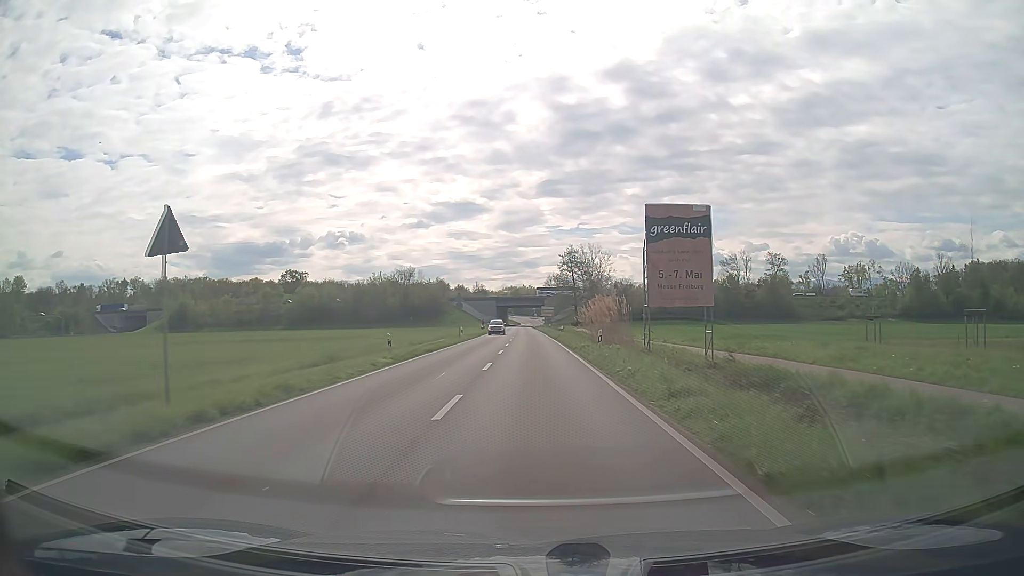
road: secondary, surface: asphalt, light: Day
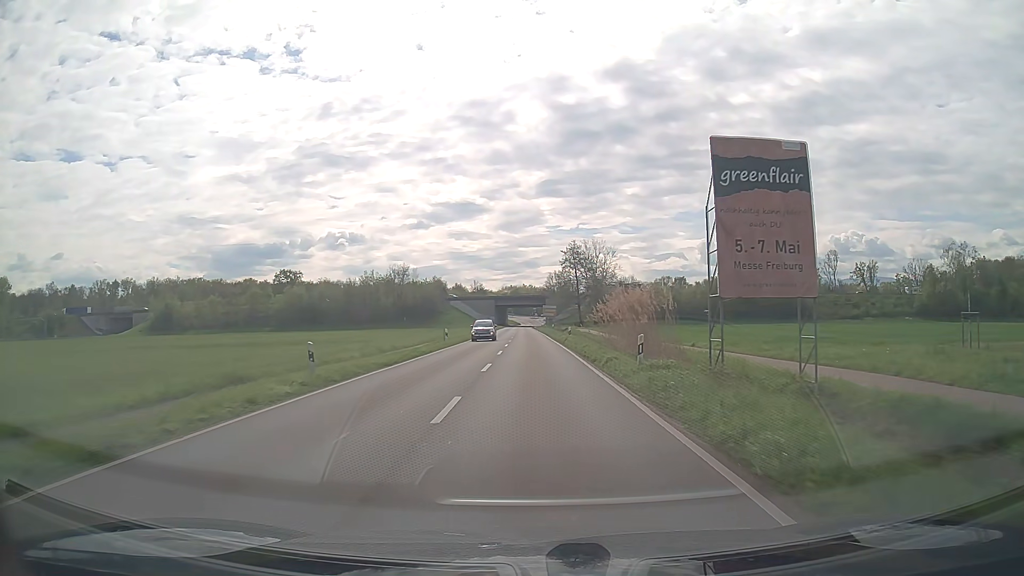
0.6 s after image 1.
(0.0, +9.4) m; 0°
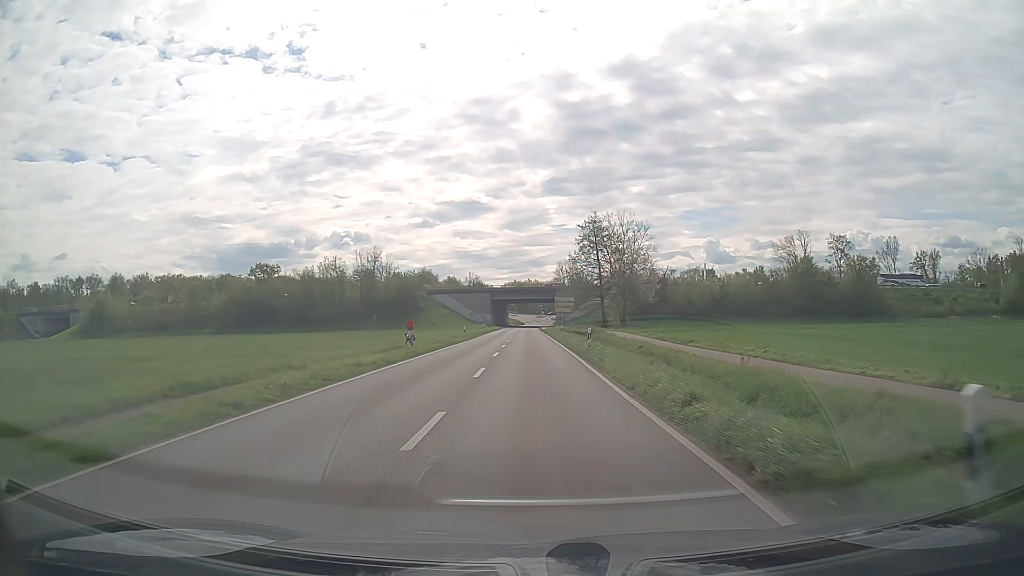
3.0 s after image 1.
(0.0, +38.1) m; 0°
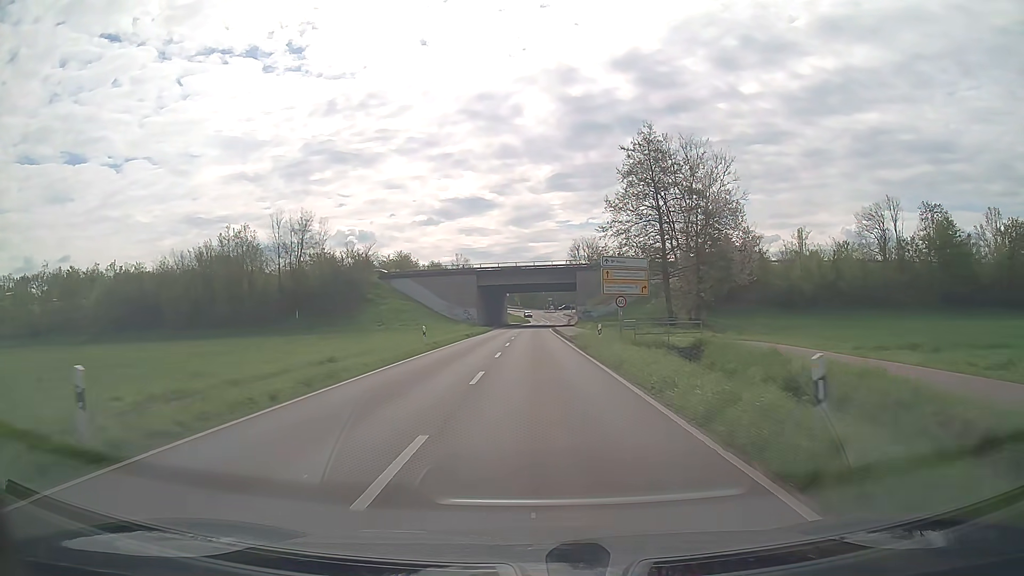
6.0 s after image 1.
(-0.3, +47.6) m; -1°
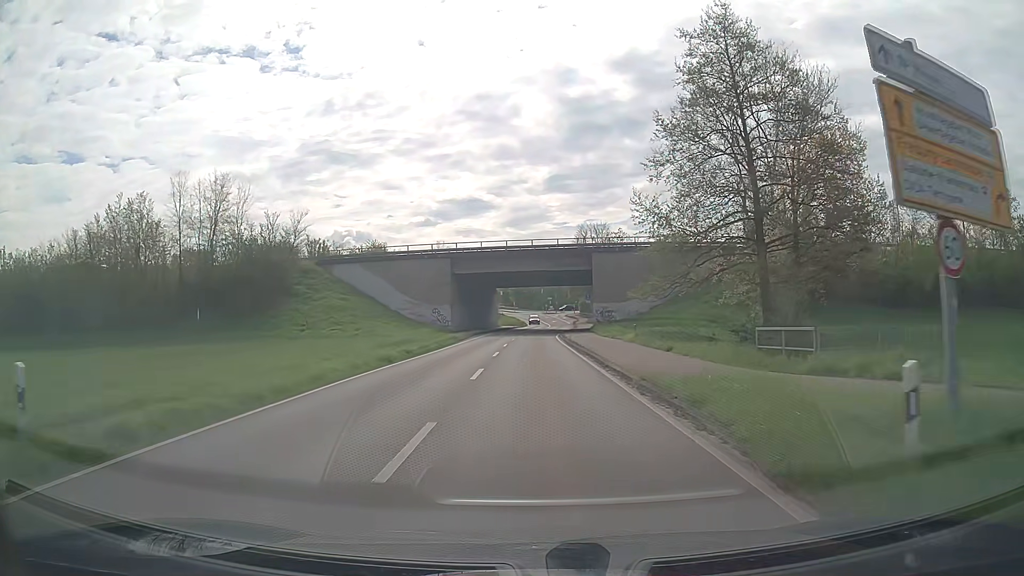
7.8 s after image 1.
(+0.1, +26.2) m; 0°
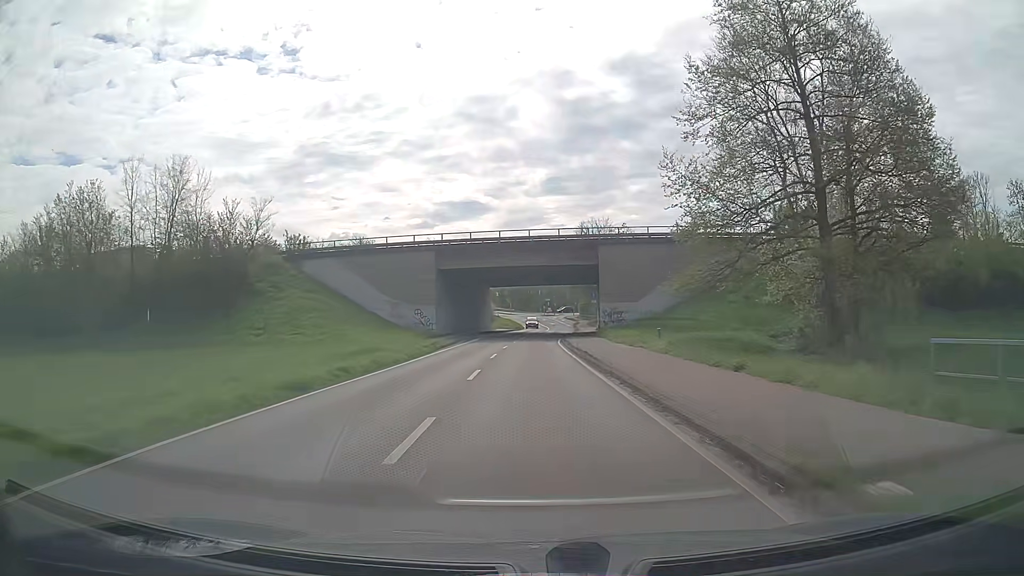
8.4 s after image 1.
(0.0, +8.4) m; 0°
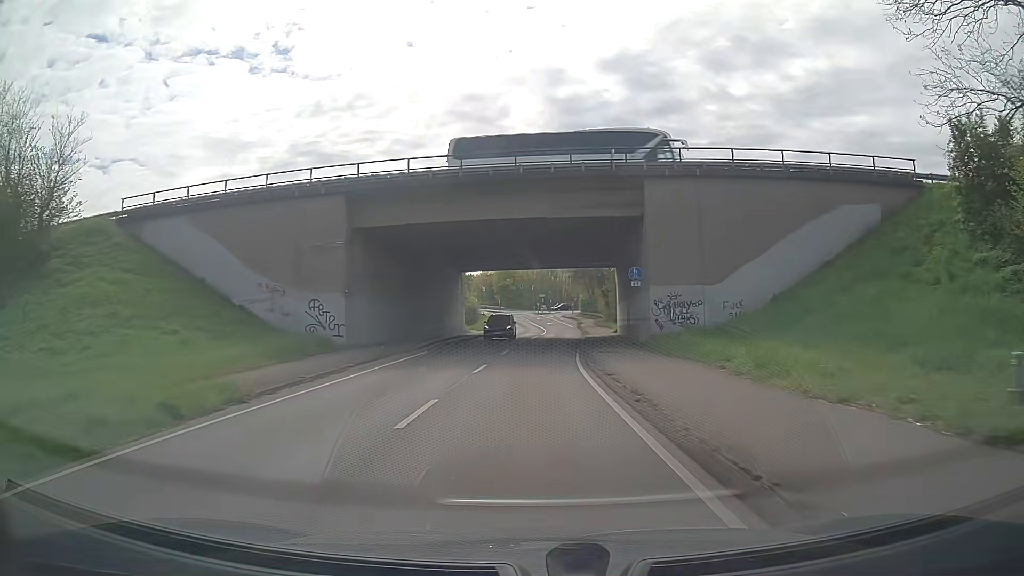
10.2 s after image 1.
(+0.1, +25.1) m; +1°
